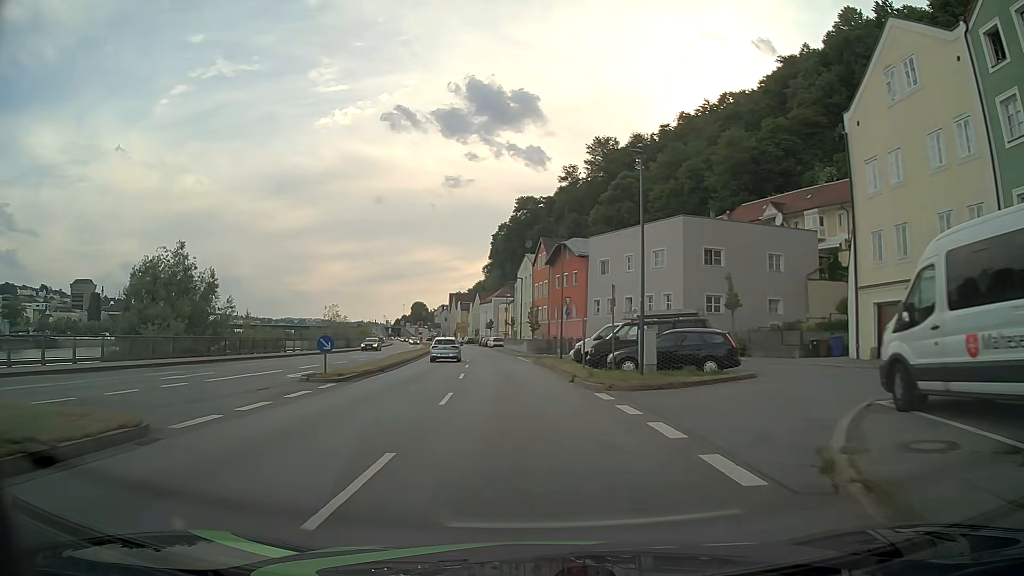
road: primary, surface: asphalt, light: Day
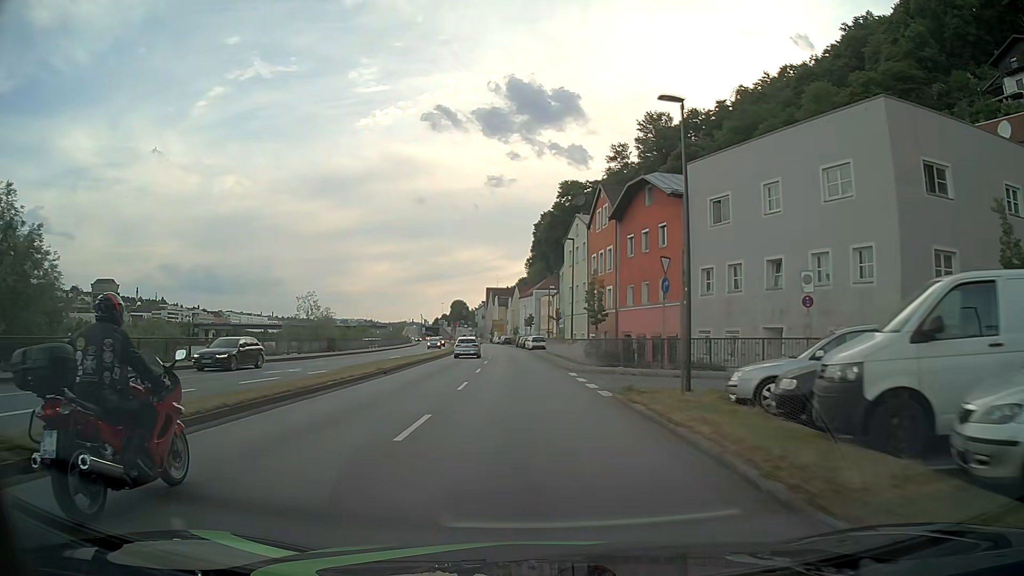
(-0.8, +23.0) m; -4°
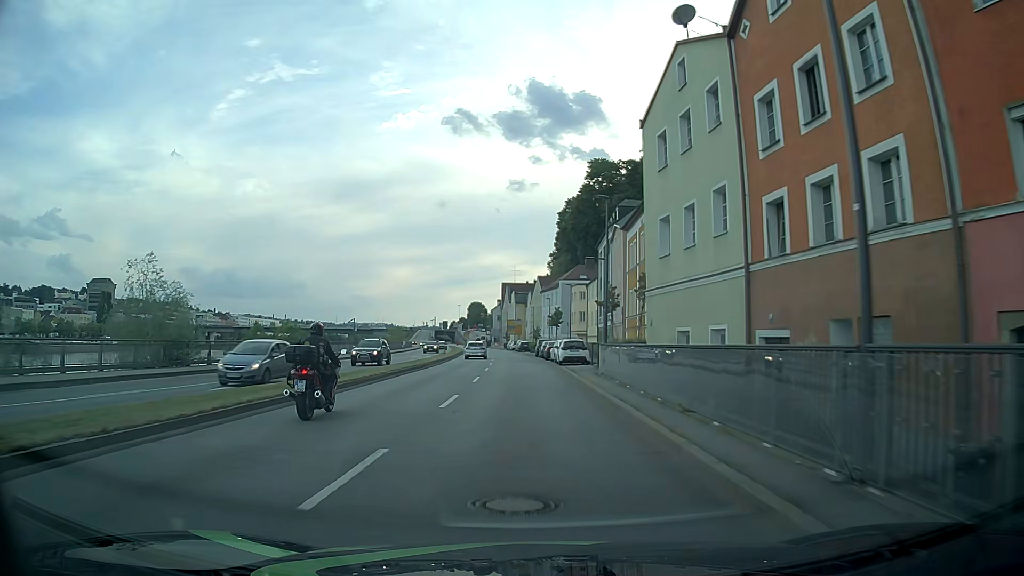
(-0.6, +30.6) m; -2°
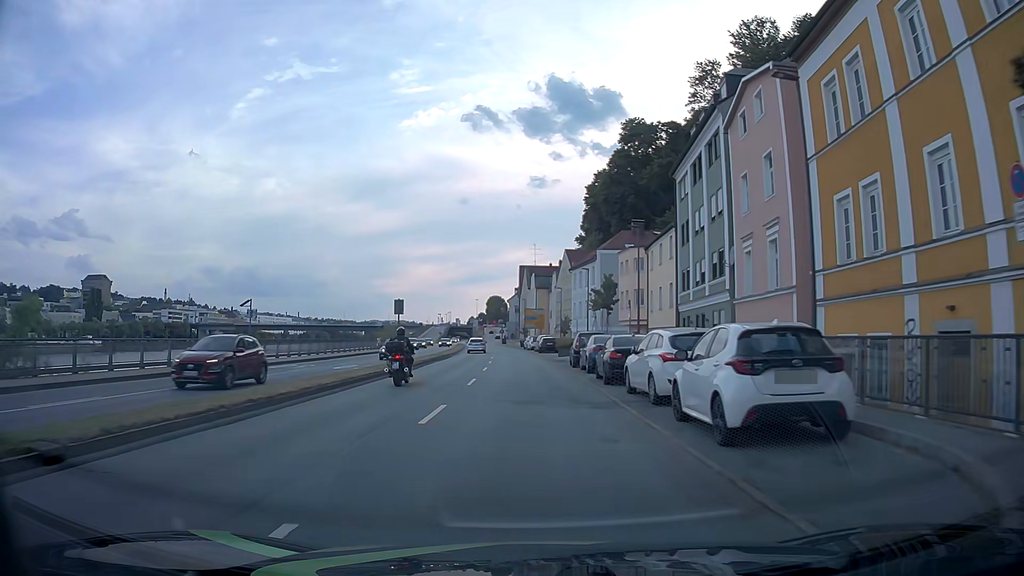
(-0.4, +30.5) m; -2°
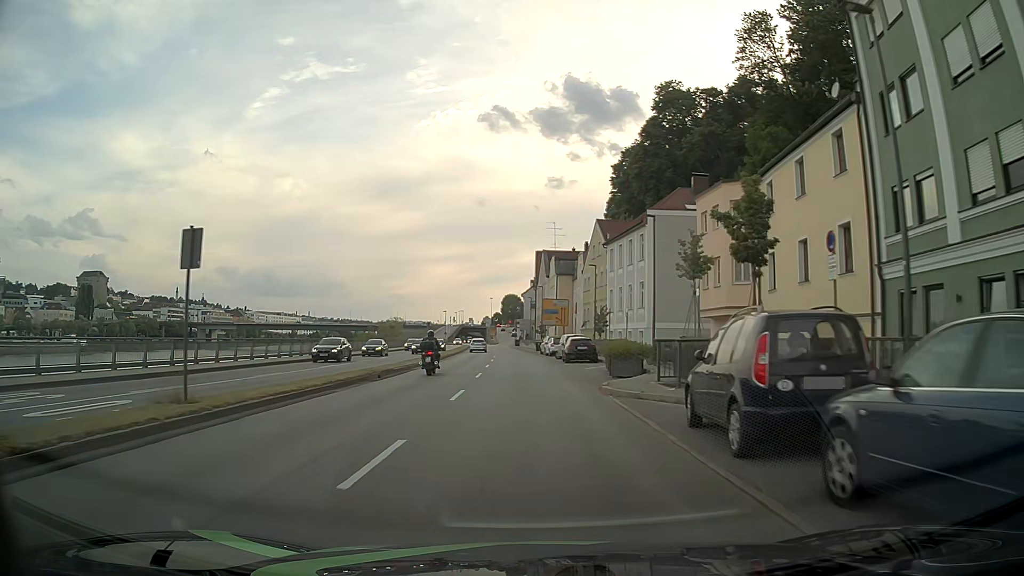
(-0.1, +22.9) m; -1°
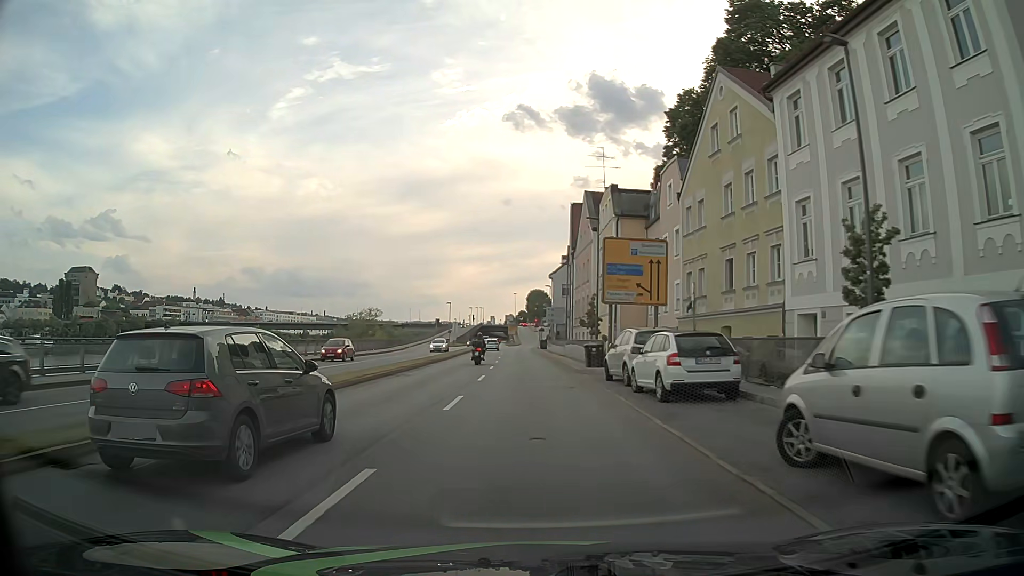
(-0.6, +38.2) m; -2°
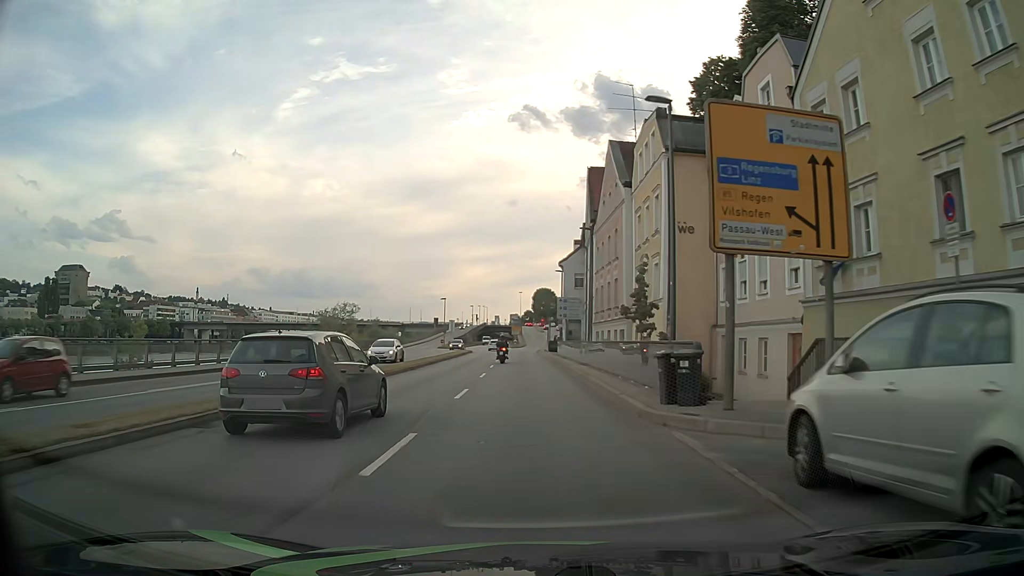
(0.0, +15.3) m; 0°
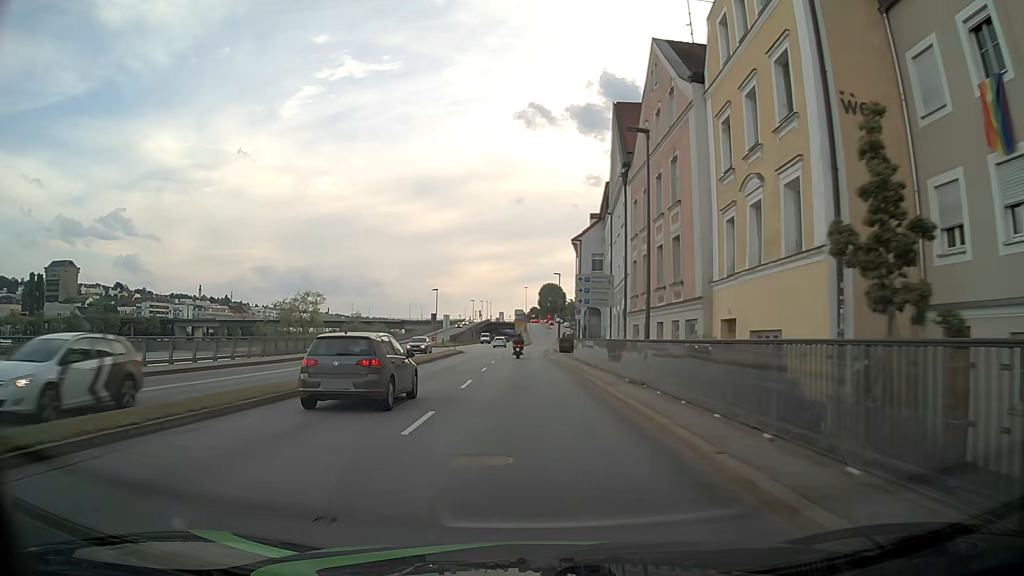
(-0.2, +15.3) m; -1°
(0, +10) (0, +20) (0, +30) (0, +40) (-1, +50) (0, +60) (0, +70) (+1, +80) (+2, +90) (+3, +100) m
